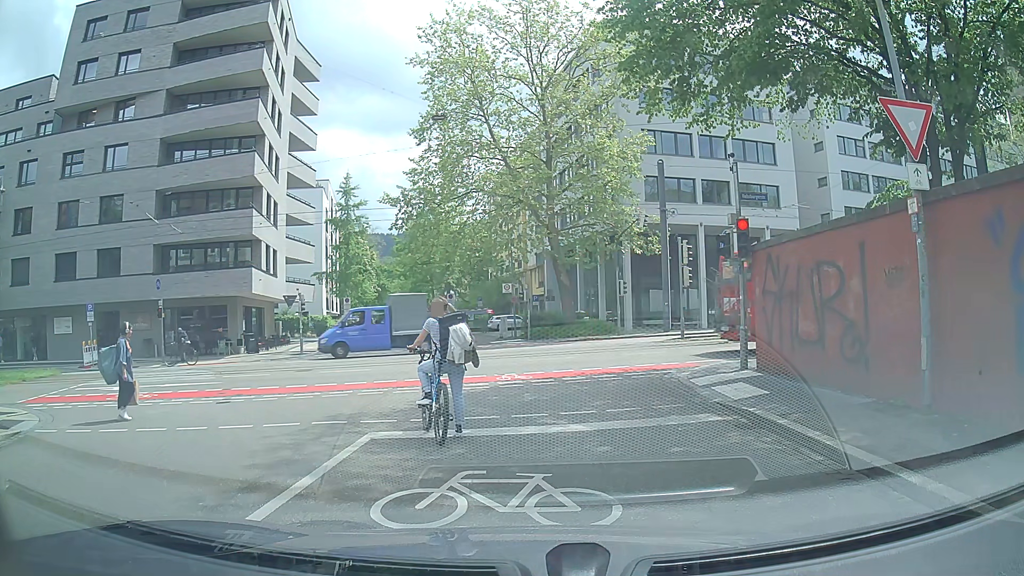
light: Day
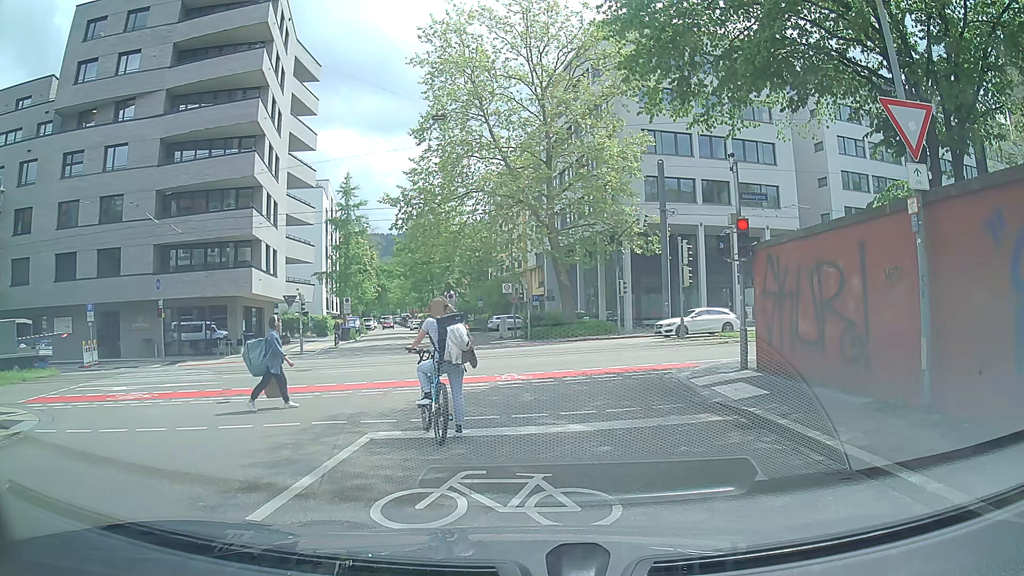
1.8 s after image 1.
(0.0, 0.0) m; 0°
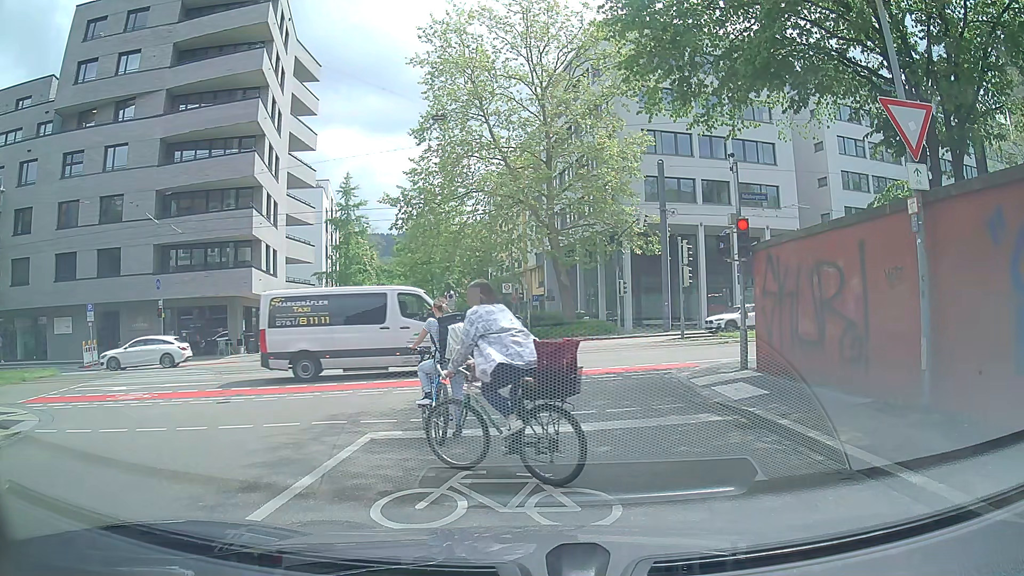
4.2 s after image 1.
(0.0, 0.0) m; 0°
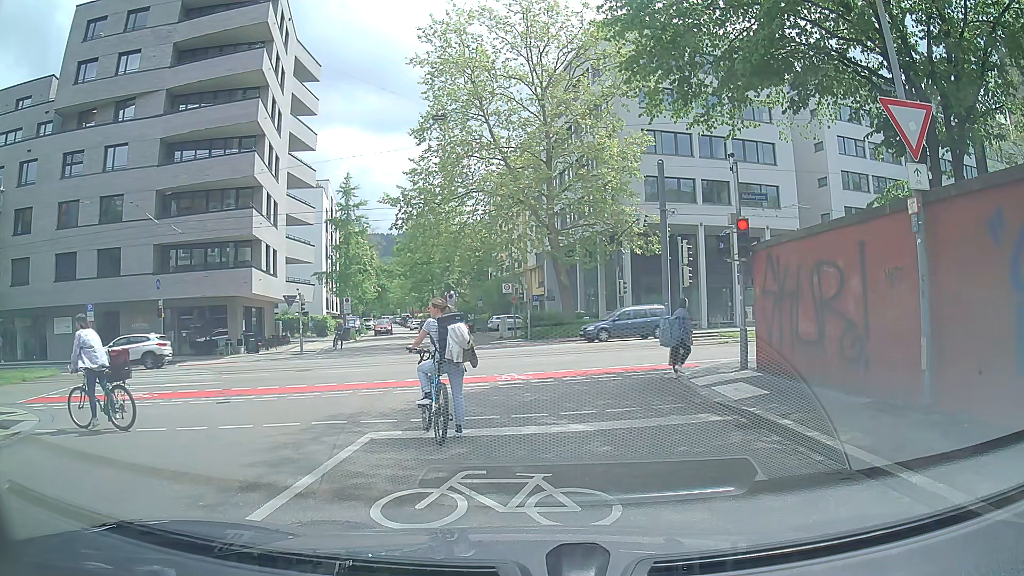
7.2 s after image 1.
(0.0, 0.0) m; 0°
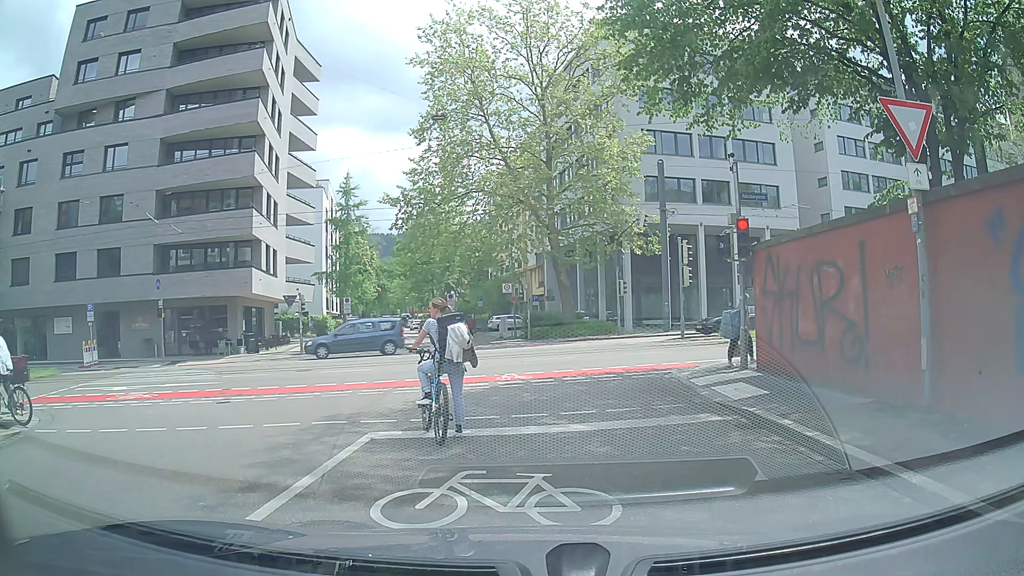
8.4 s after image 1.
(0.0, 0.0) m; 0°
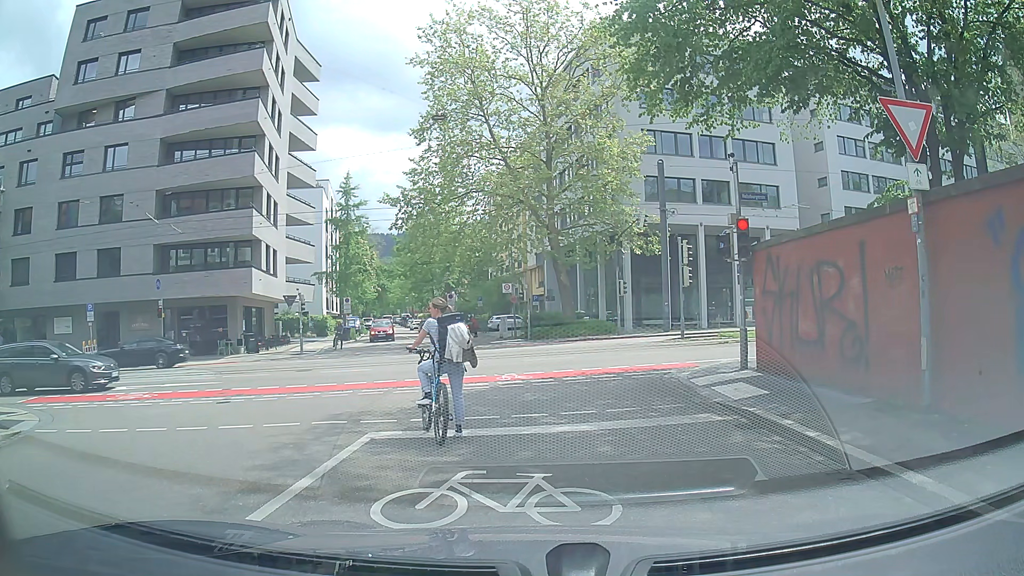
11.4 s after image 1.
(0.0, 0.0) m; 0°
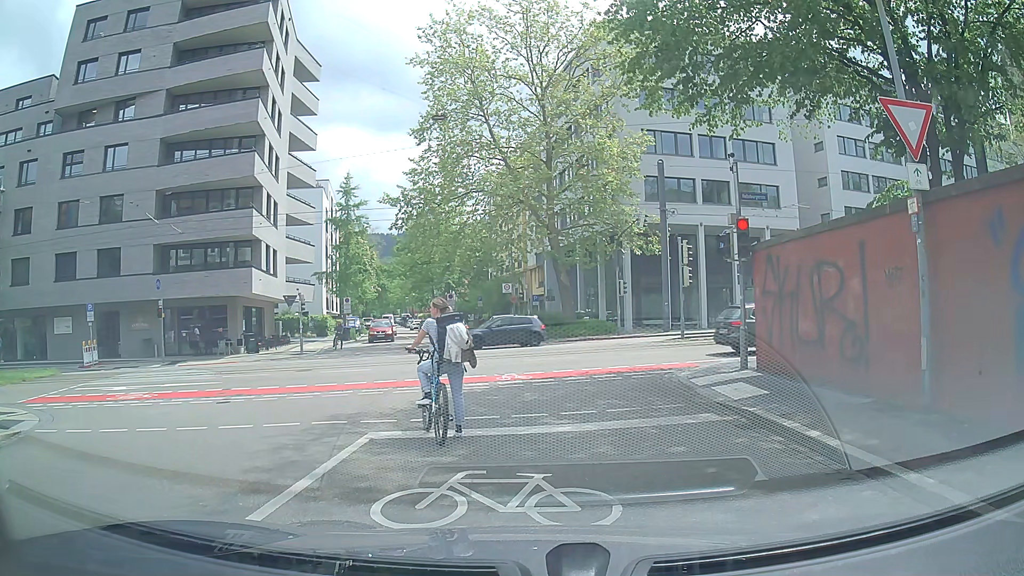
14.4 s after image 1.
(0.0, 0.0) m; 0°
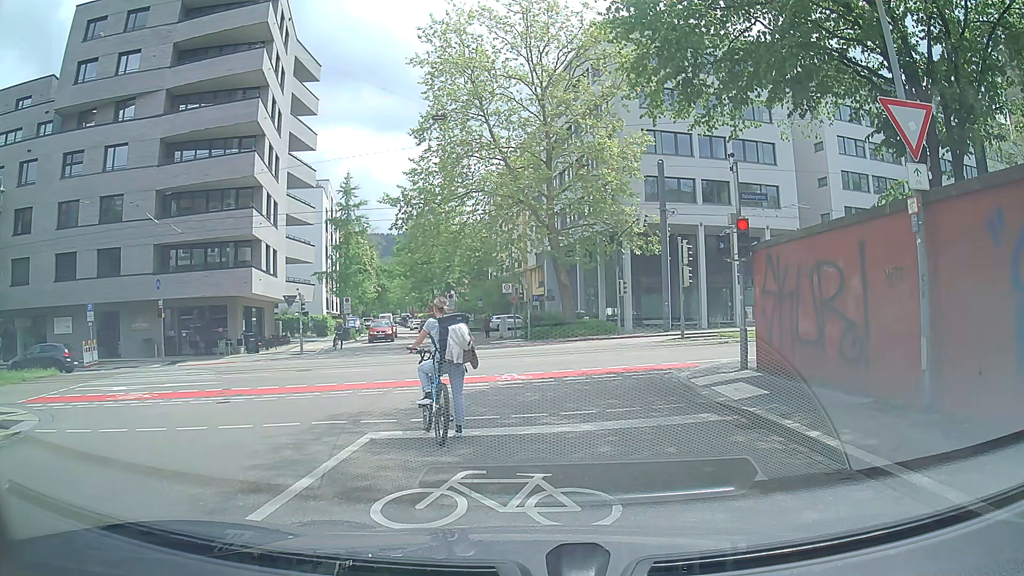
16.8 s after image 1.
(0.0, 0.0) m; 0°
